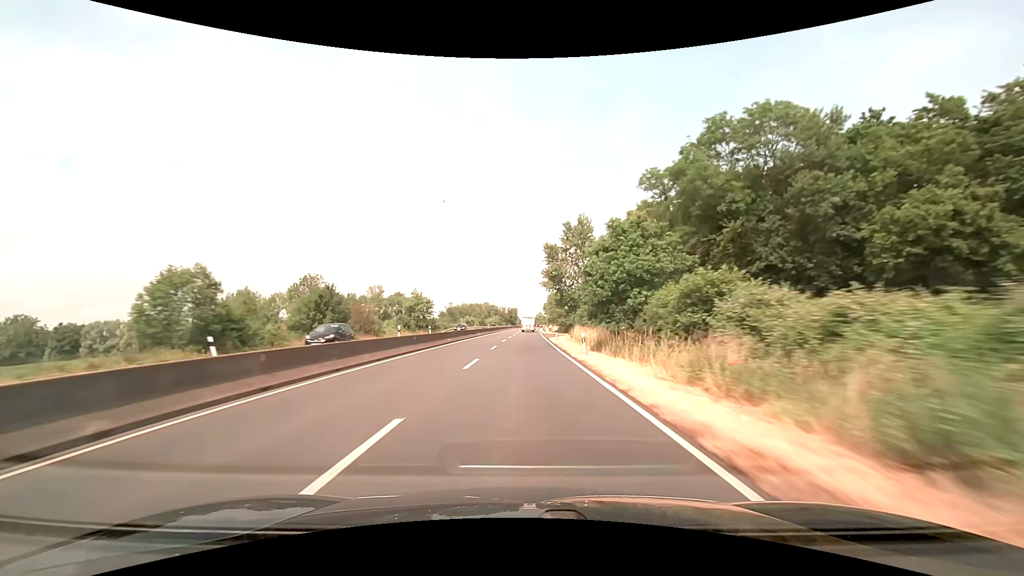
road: trunk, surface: asphalt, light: Day
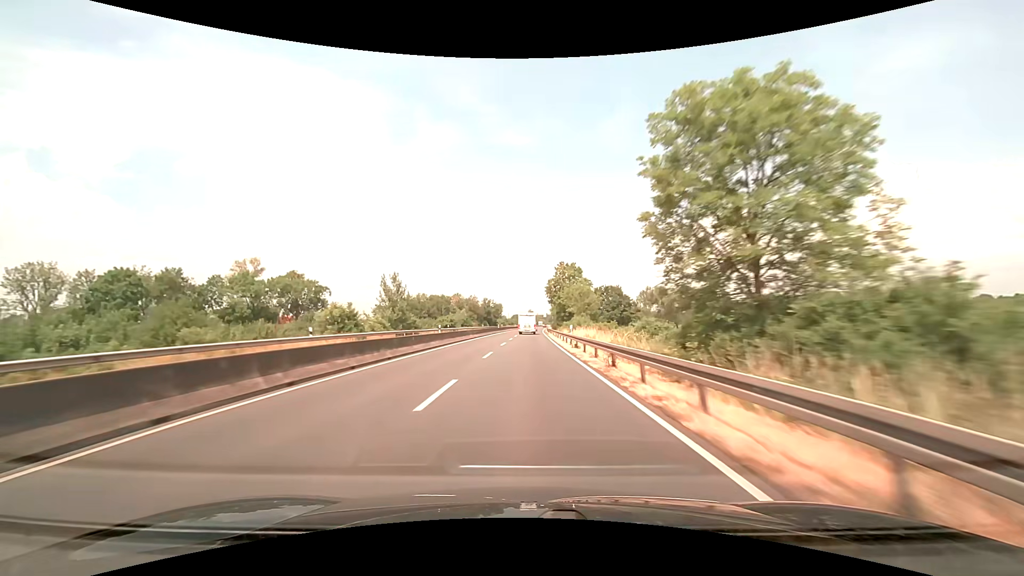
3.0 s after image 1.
(+1.1, +91.0) m; +1°
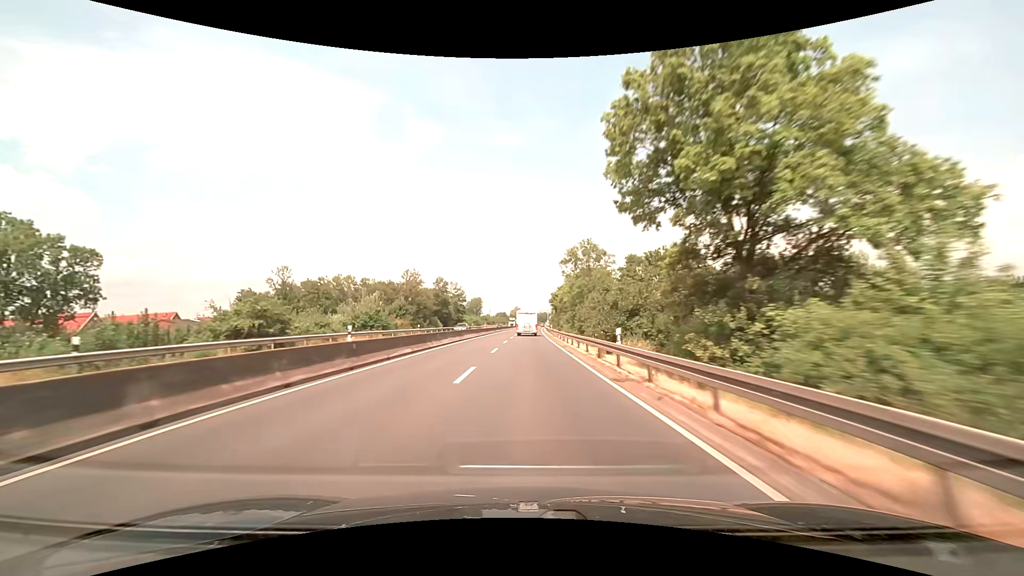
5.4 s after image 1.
(+0.9, +68.3) m; +1°
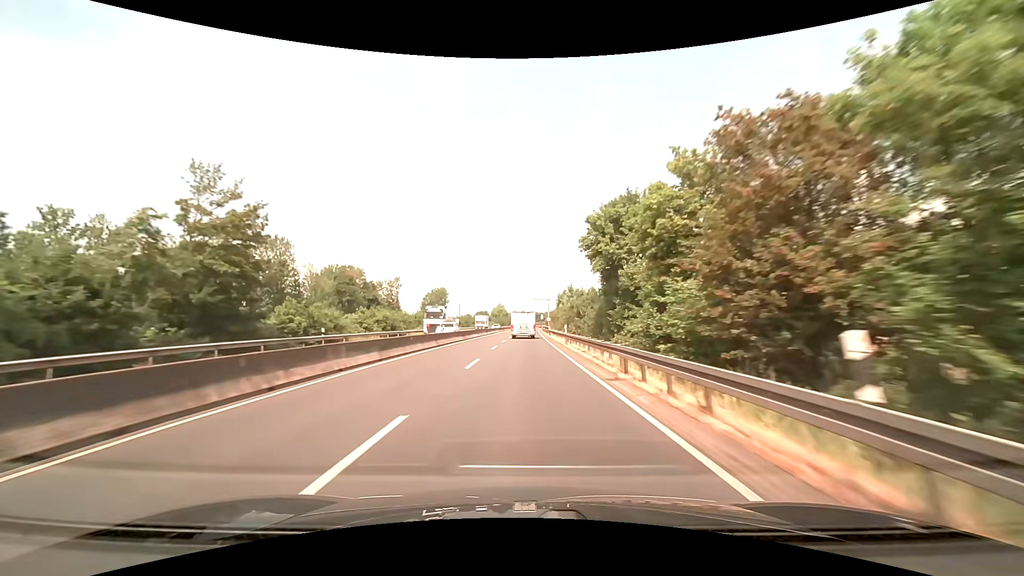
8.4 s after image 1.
(+1.3, +80.2) m; +2°
(0, +10) (0, +20) (0, +30) (0, +40) (0, +50) (0, +60) (+1, +70) (+1, +80) (+1, +90) (+1, +100) m
